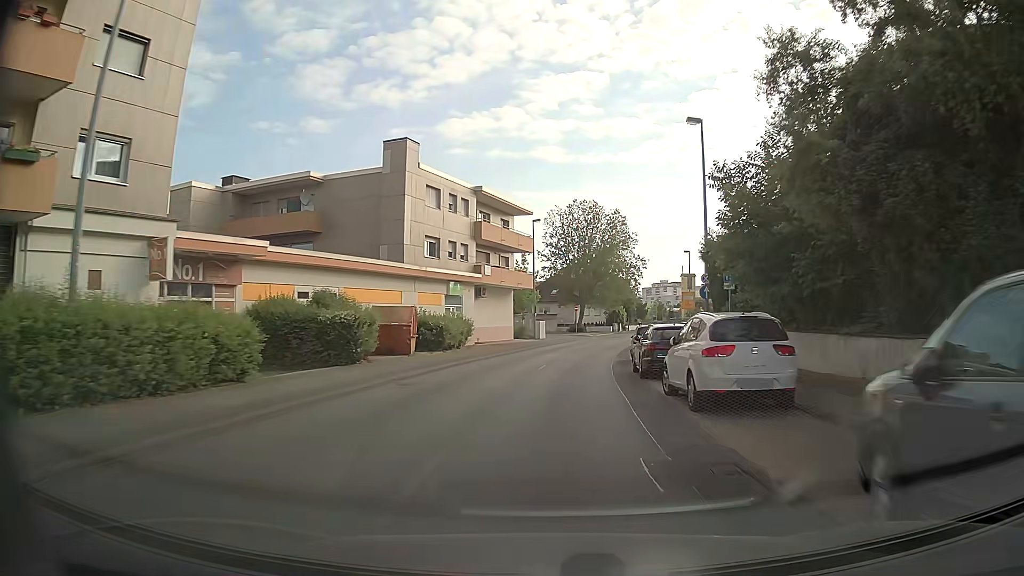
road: secondary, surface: asphalt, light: Day
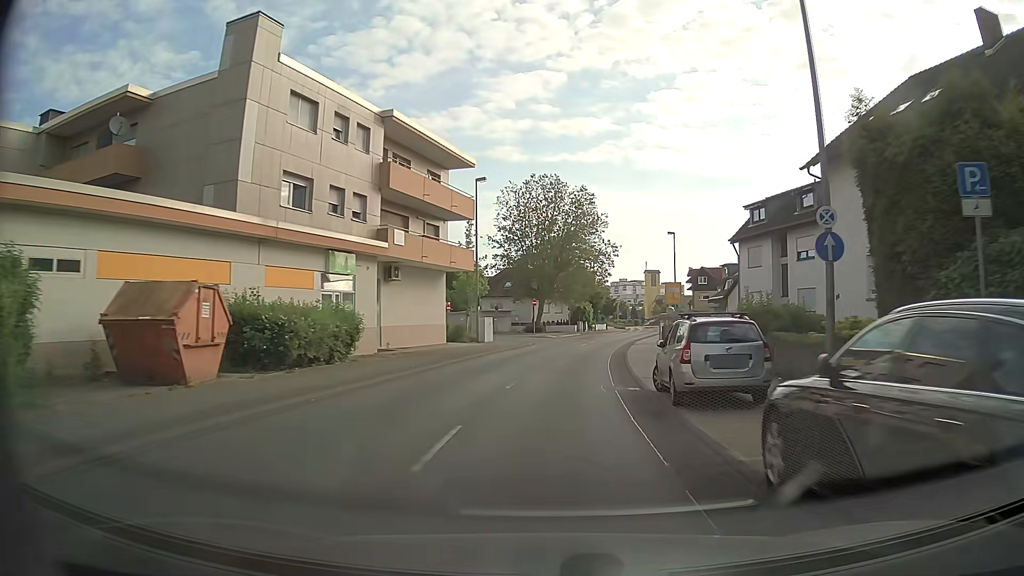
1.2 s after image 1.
(+0.3, +15.9) m; +3°
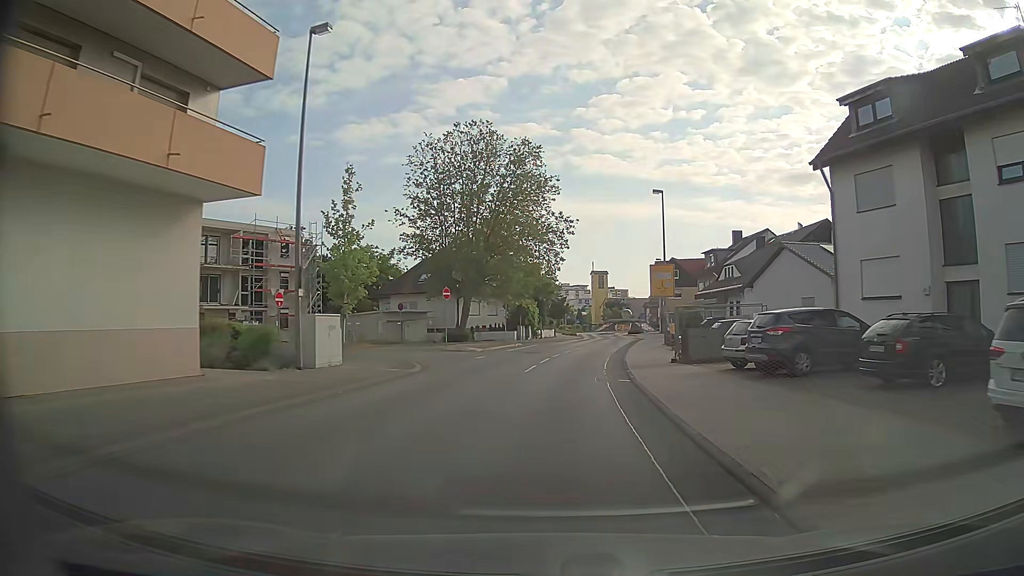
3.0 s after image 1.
(+1.0, +22.7) m; +5°
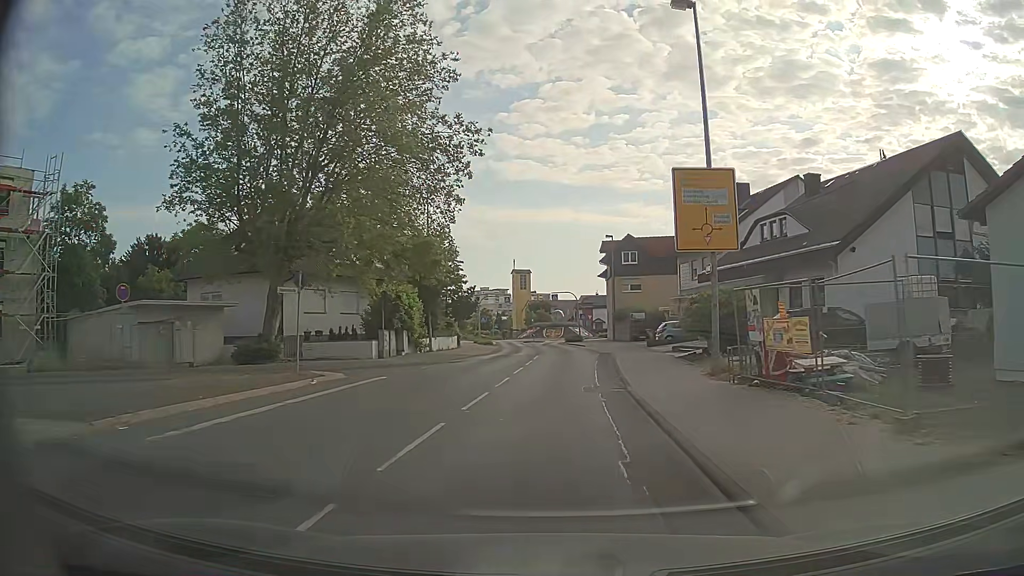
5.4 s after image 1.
(+1.6, +27.9) m; +7°
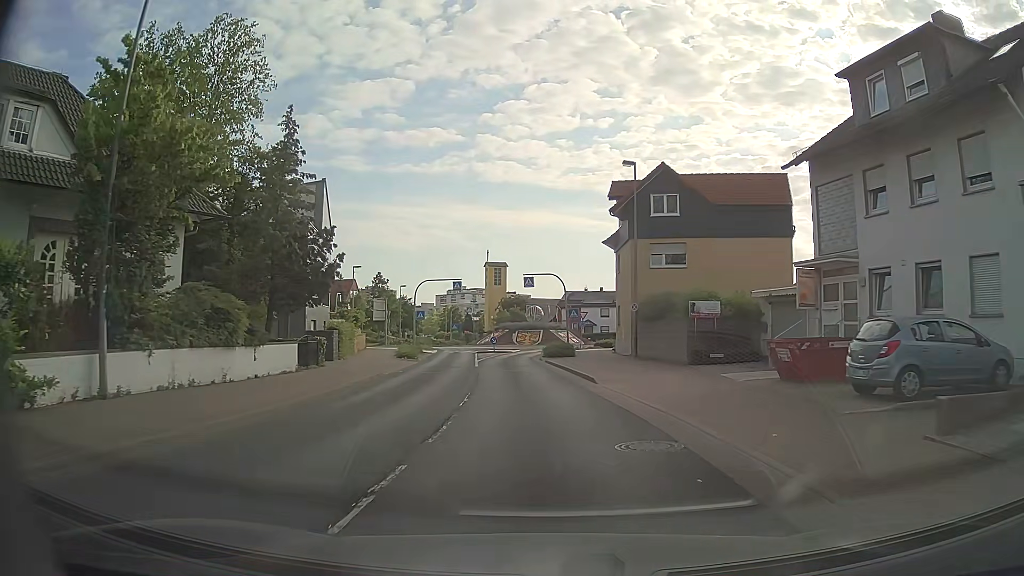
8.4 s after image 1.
(+0.9, +30.5) m; +2°
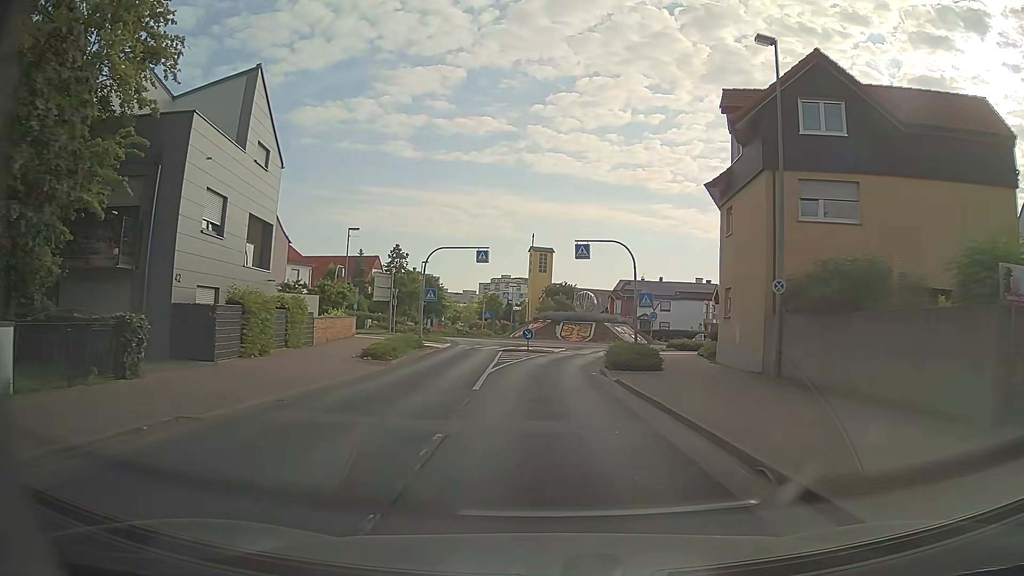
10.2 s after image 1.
(-0.7, +15.9) m; -4°
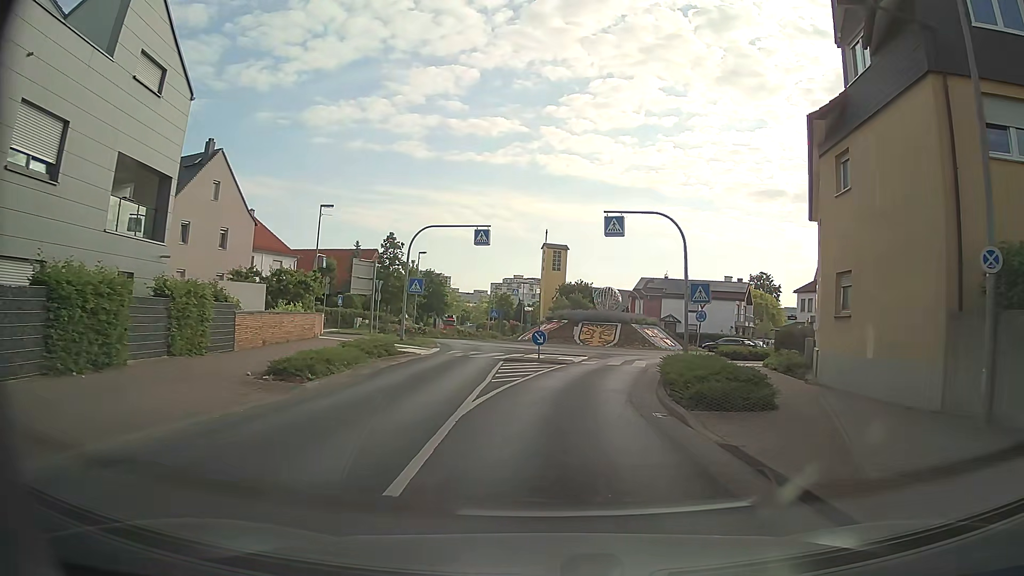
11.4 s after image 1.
(-0.2, +9.3) m; -2°
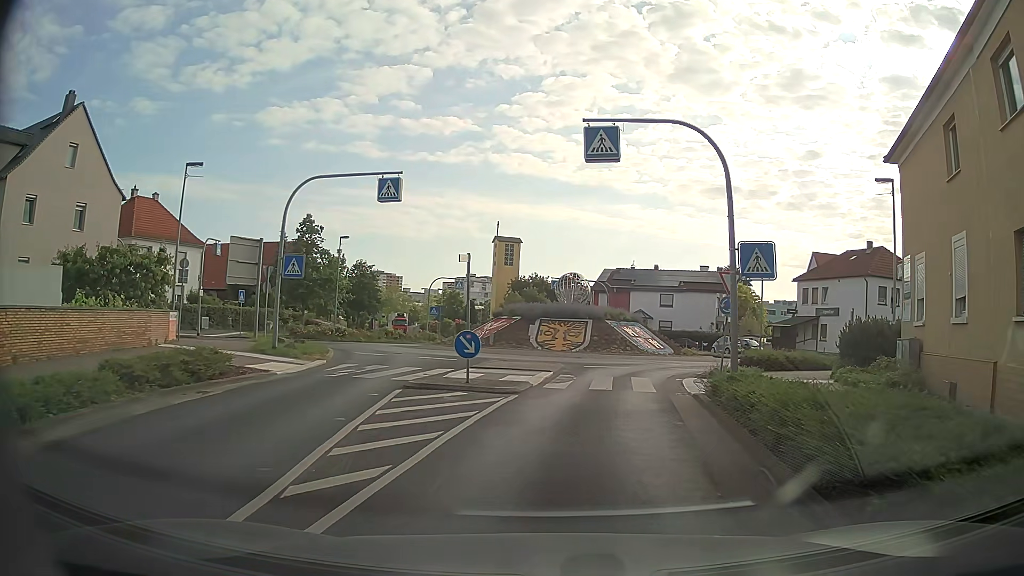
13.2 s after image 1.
(+0.4, +11.4) m; +4°
(+1, +10) (+2, +20) (+7, +28) (+13, +36) (+12, +46) (+5, +54) (+1, +62) (-2, +72) (-6, +81) (-9, +91) m
